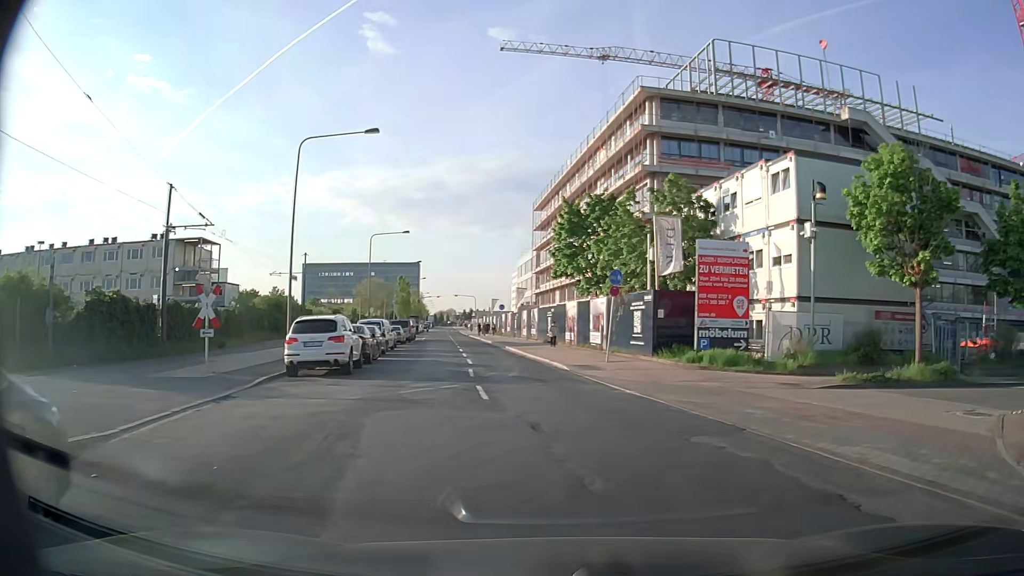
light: Day
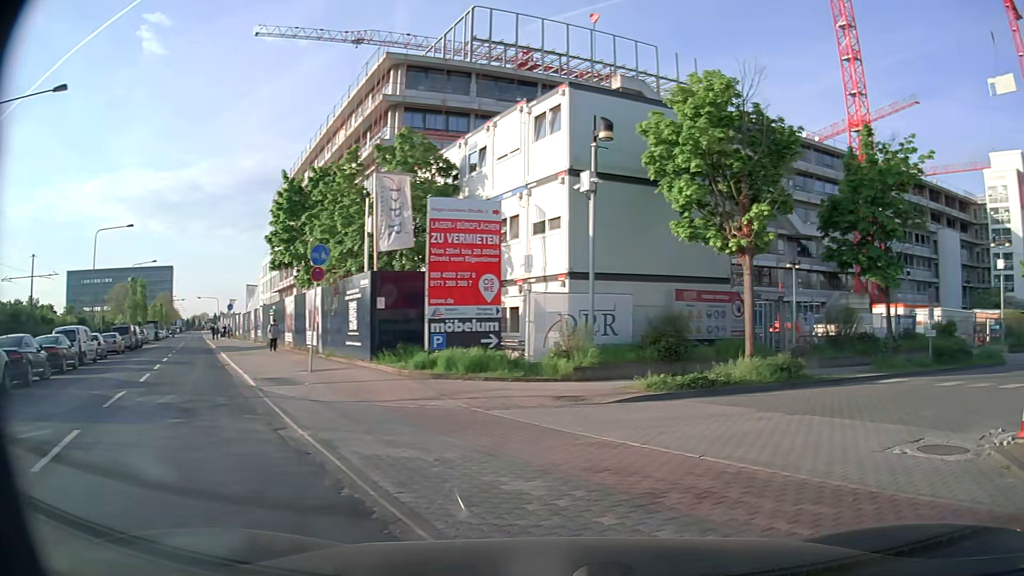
(+1.1, +6.7) m; +21°
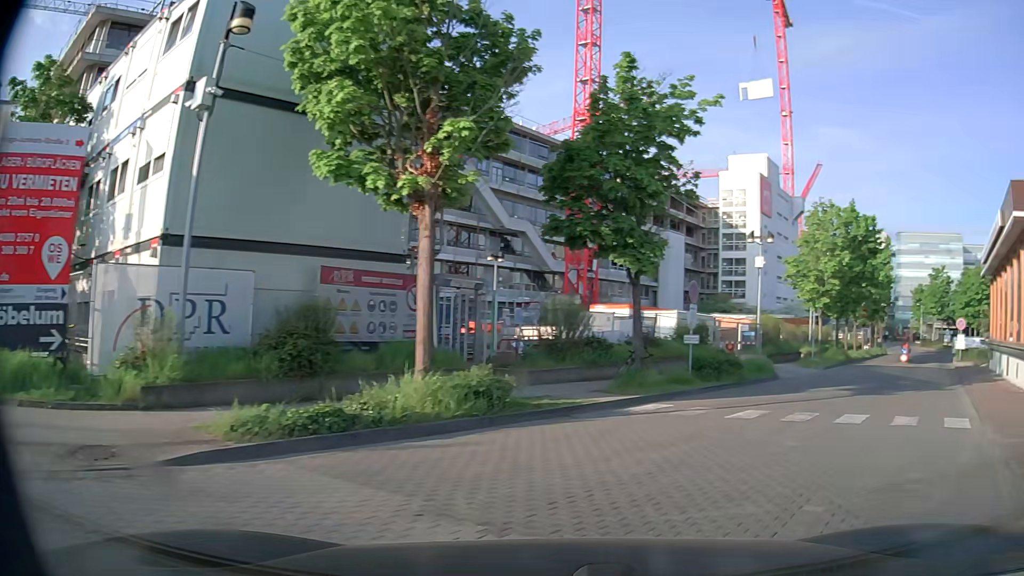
(+1.3, +6.6) m; +23°
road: service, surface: paving_stones
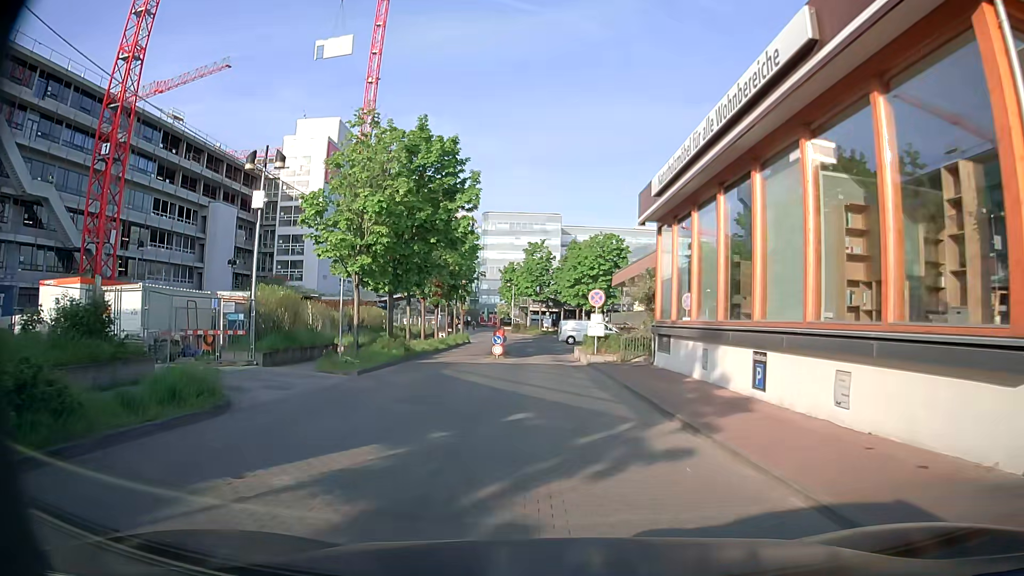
(+6.3, +12.9) m; +38°
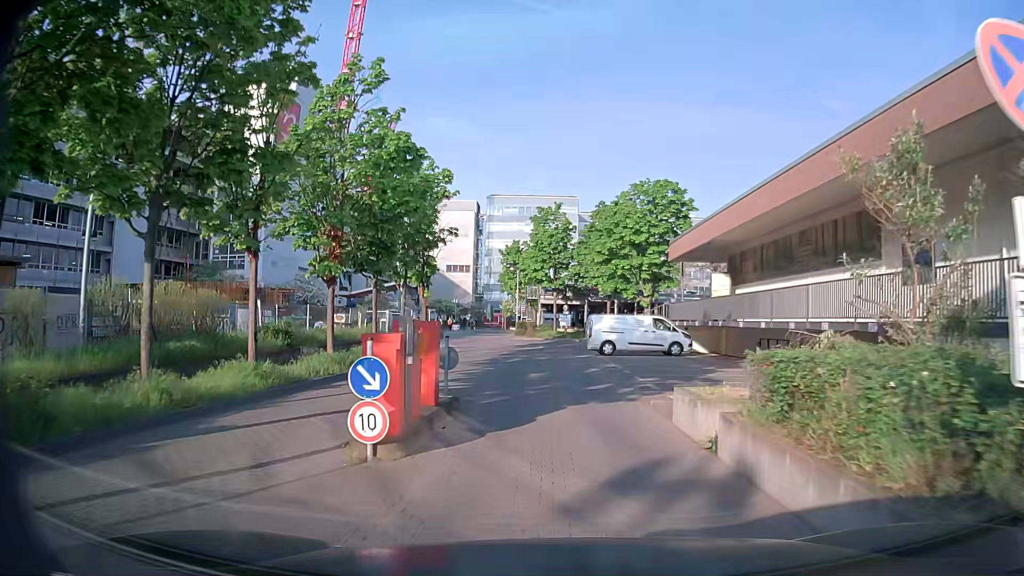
(-0.2, +23.1) m; -1°
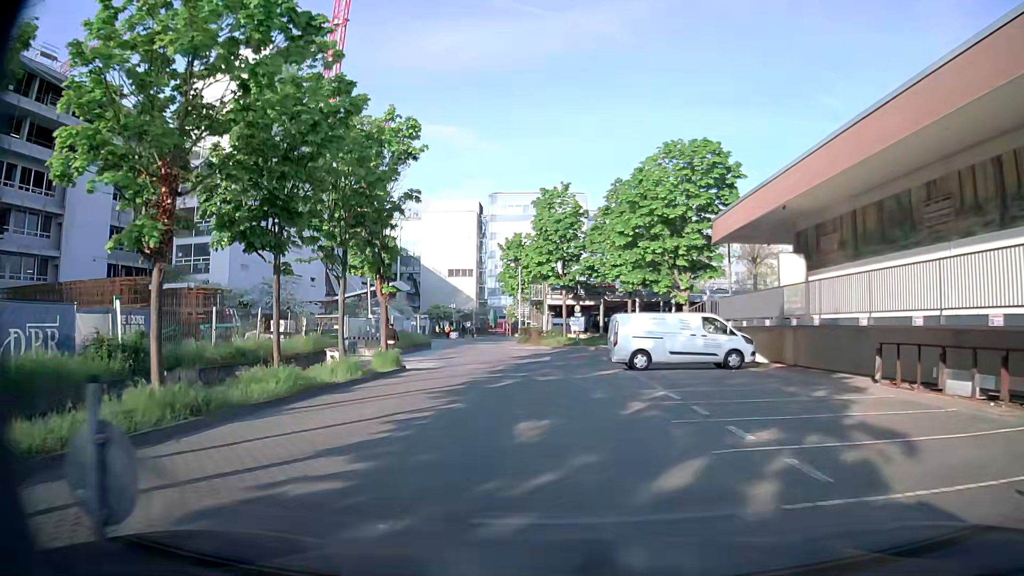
(+0.1, +9.5) m; +1°
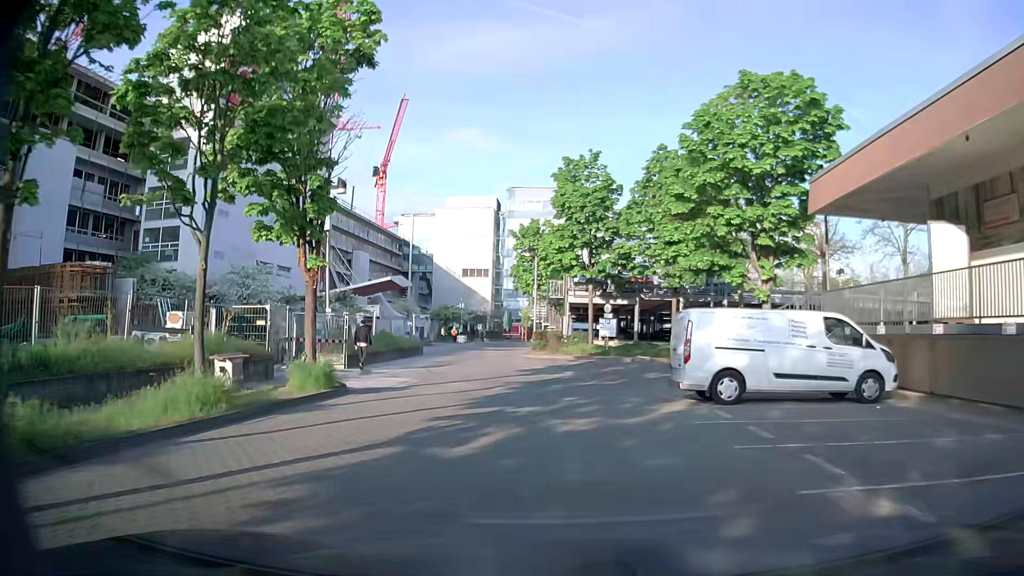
(-0.4, +9.4) m; -3°
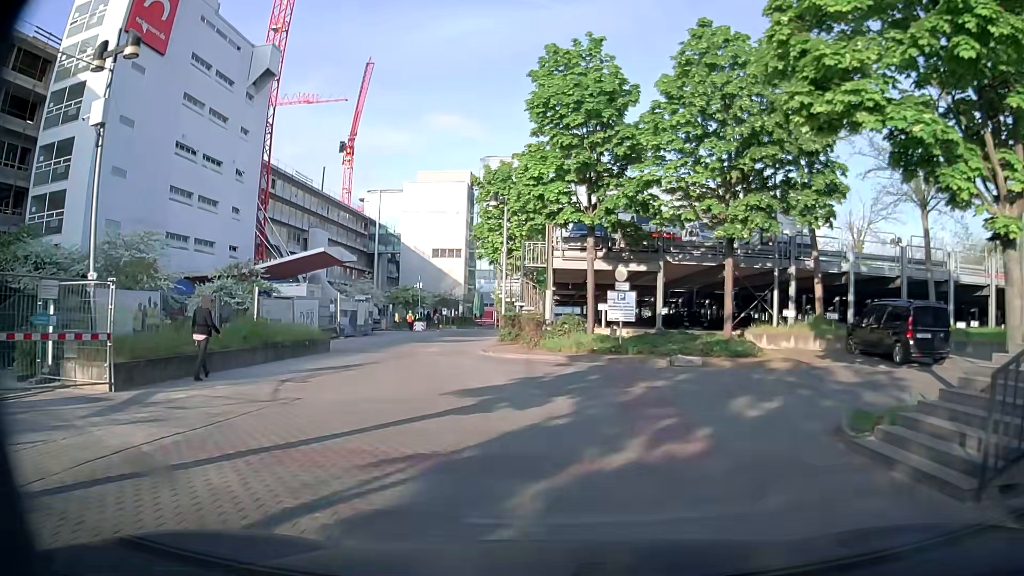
(0.0, +13.4) m; +1°
